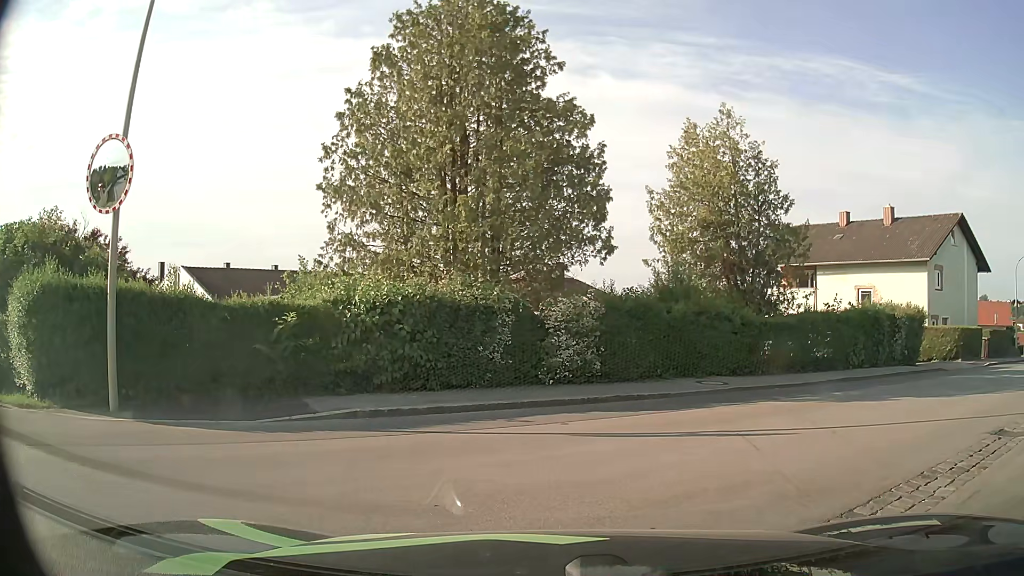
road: residential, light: Day
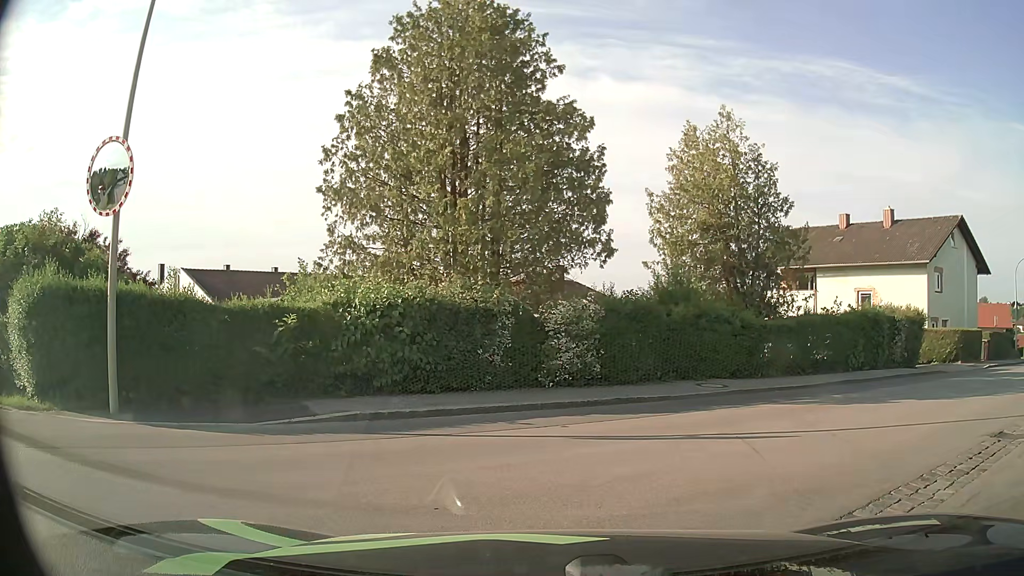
(0.0, 0.0) m; 0°
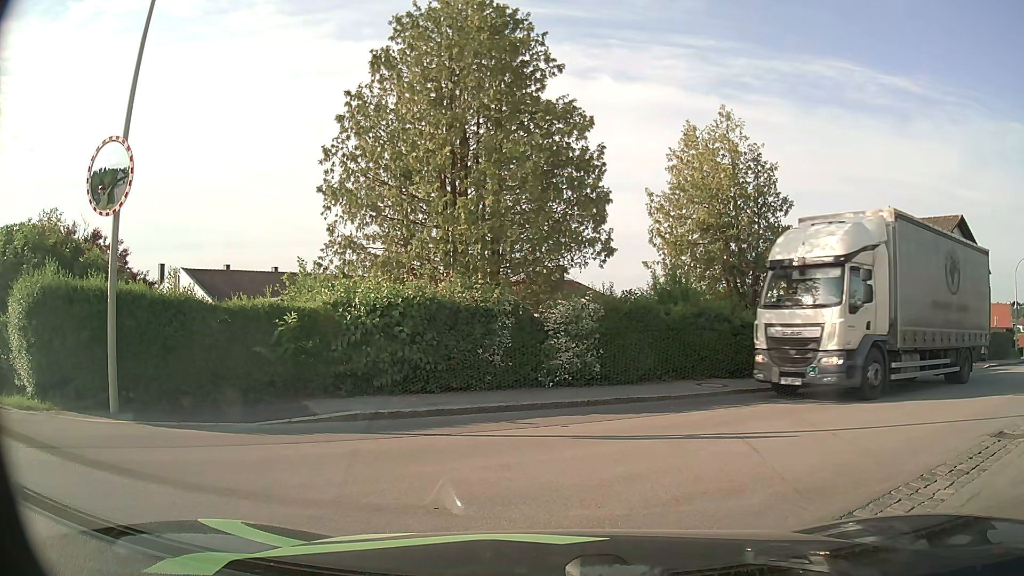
(0.0, +0.1) m; 0°
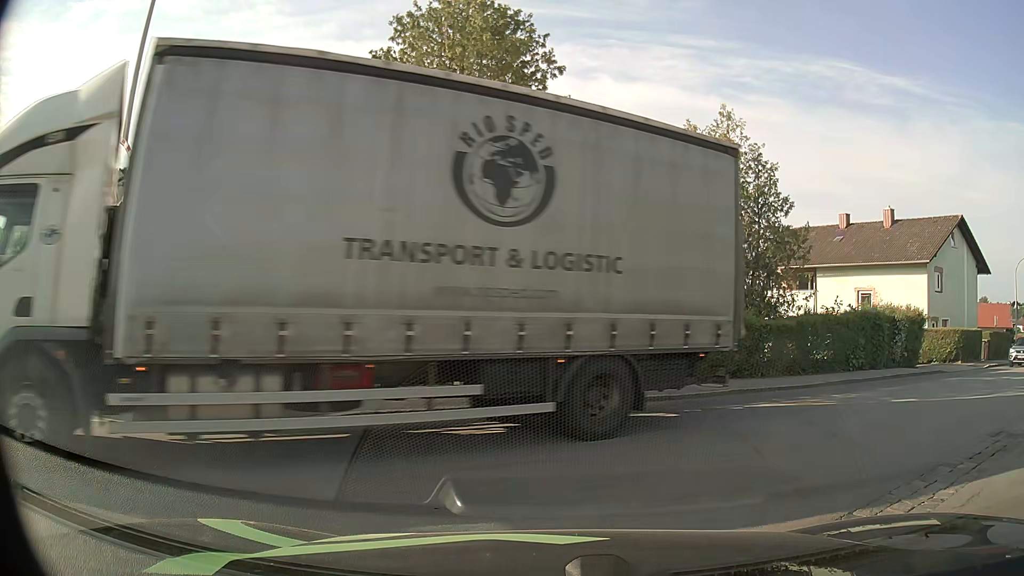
(0.0, 0.0) m; 0°
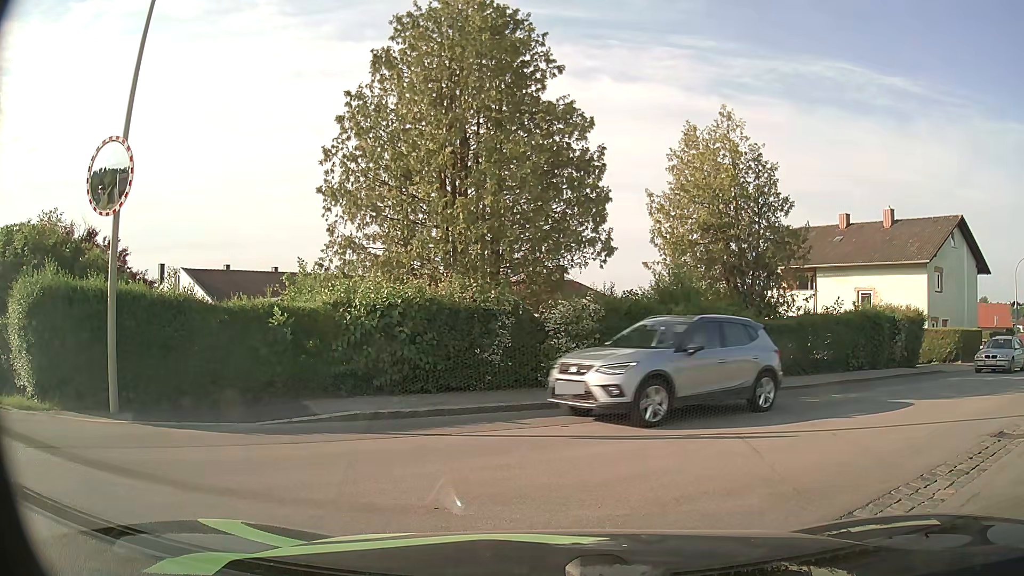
(0.0, 0.0) m; 0°
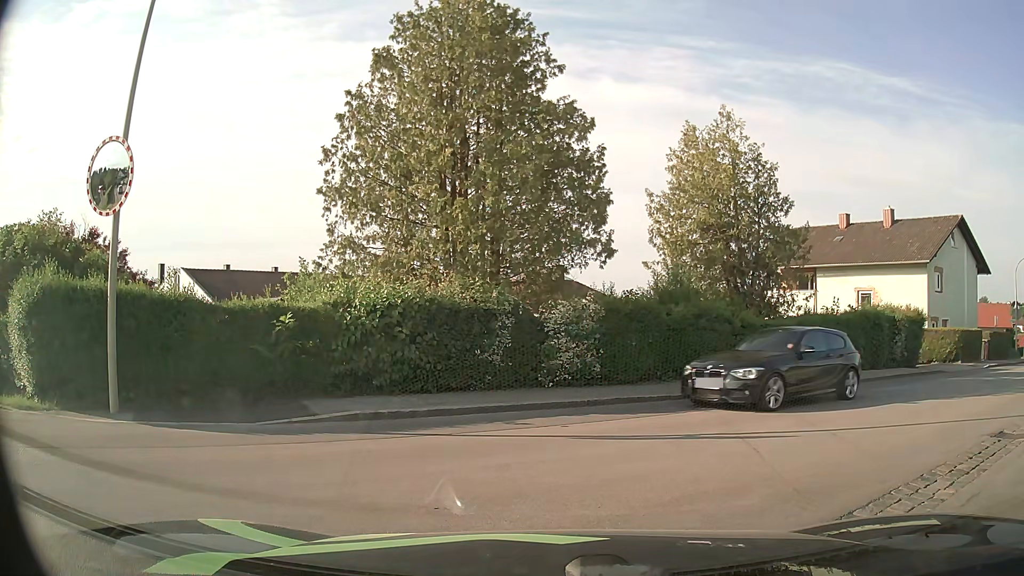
(0.0, 0.0) m; 0°
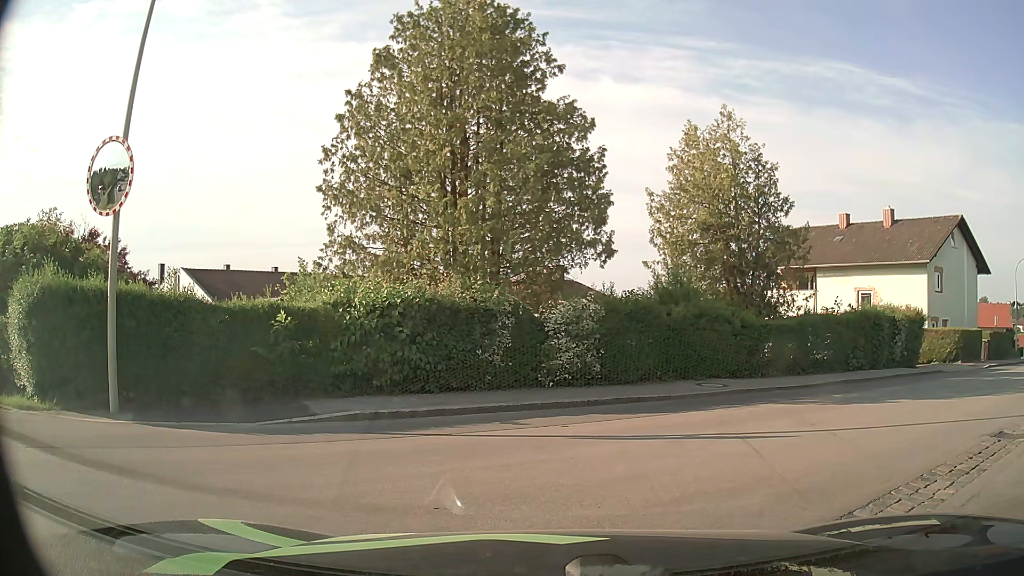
(0.0, 0.0) m; 0°
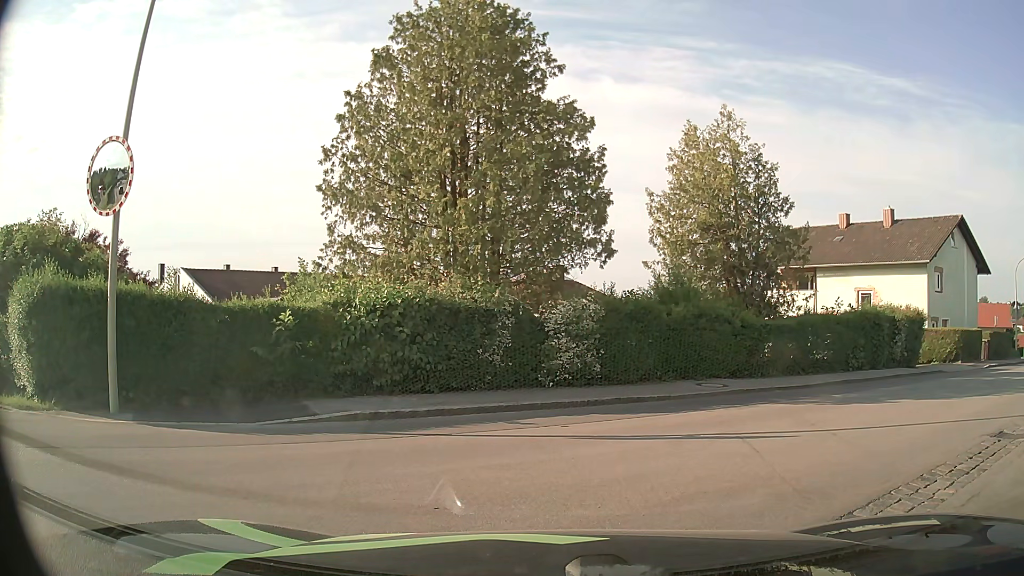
(0.0, 0.0) m; 0°
